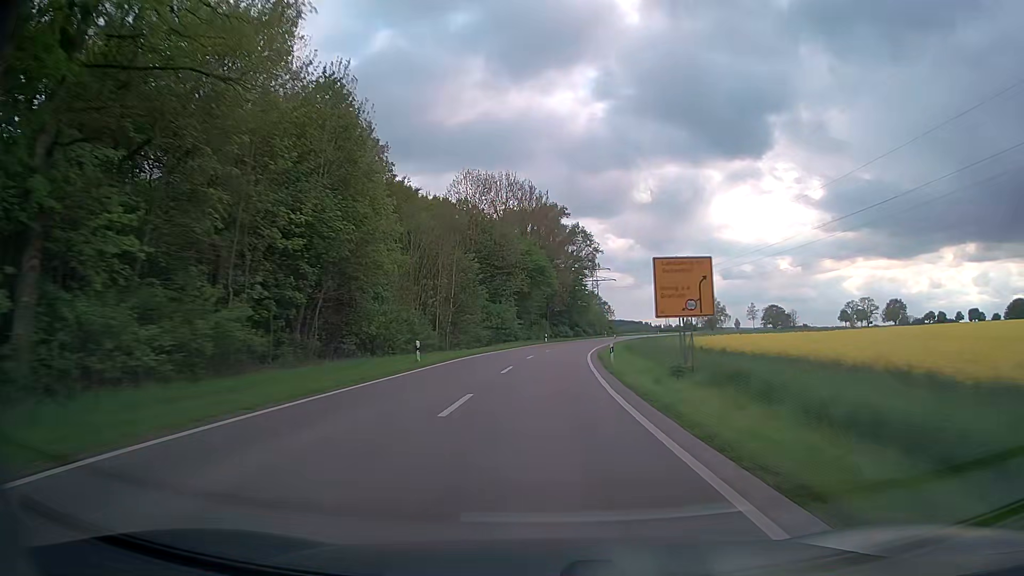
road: secondary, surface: asphalt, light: Day
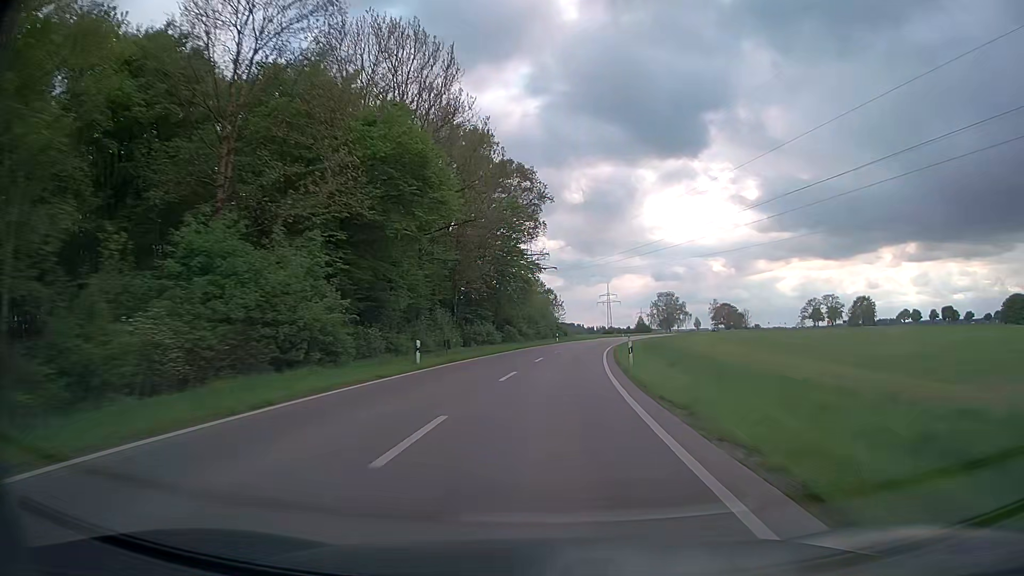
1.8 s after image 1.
(+2.2, +52.1) m; +5°
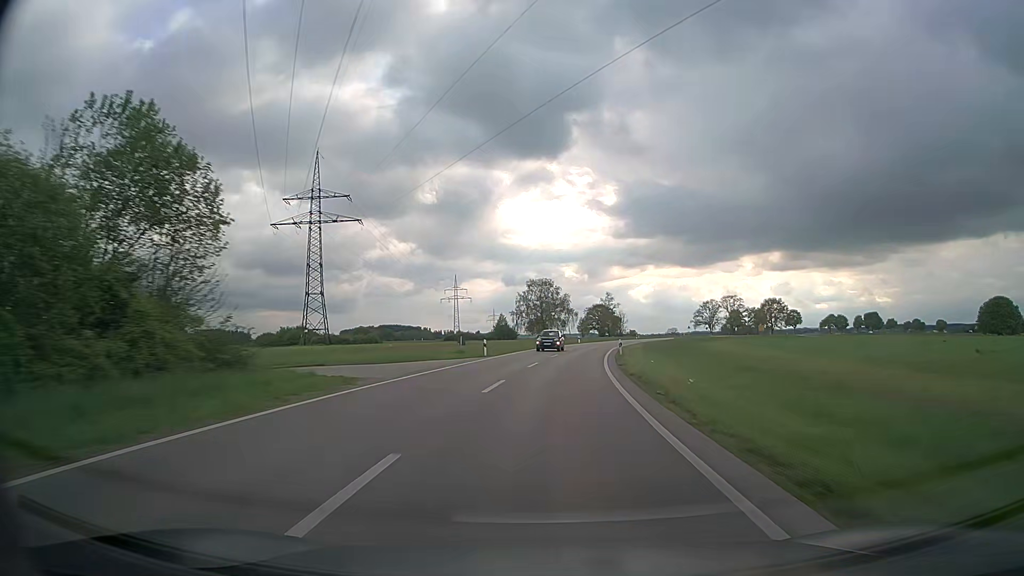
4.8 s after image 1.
(+9.4, +86.3) m; +13°
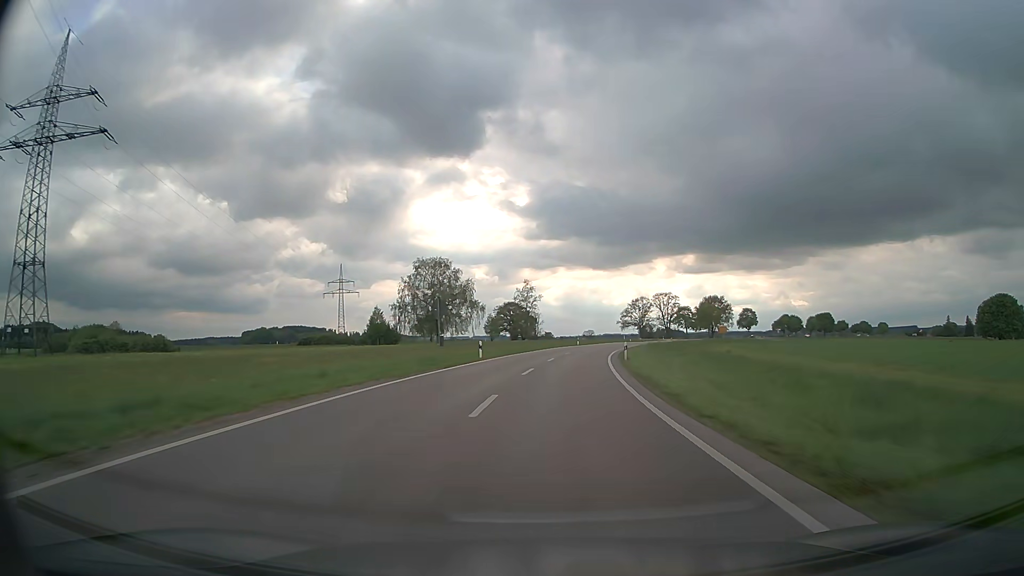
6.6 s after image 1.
(+3.1, +52.1) m; +7°
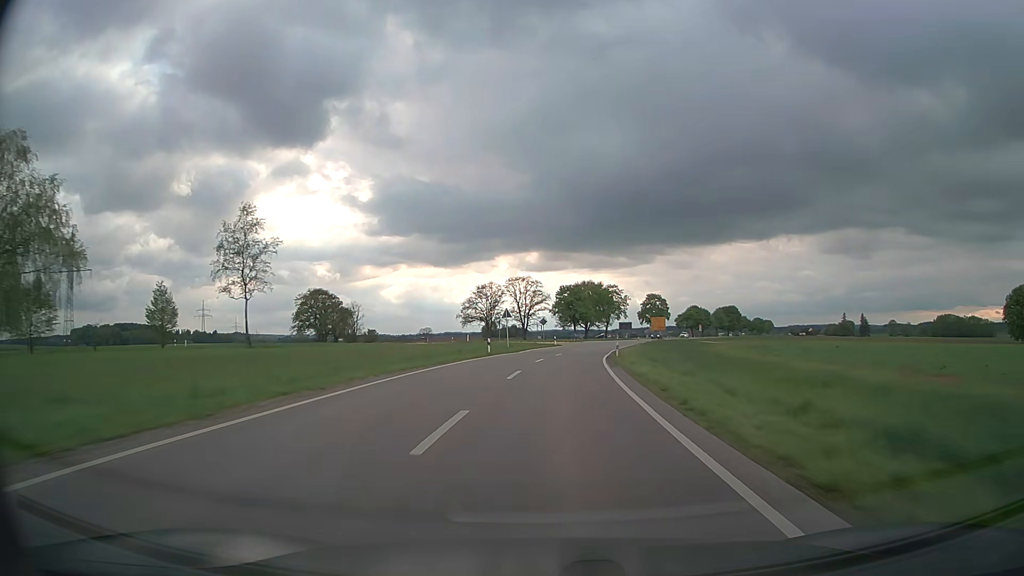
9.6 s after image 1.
(+10.6, +86.4) m; +13°
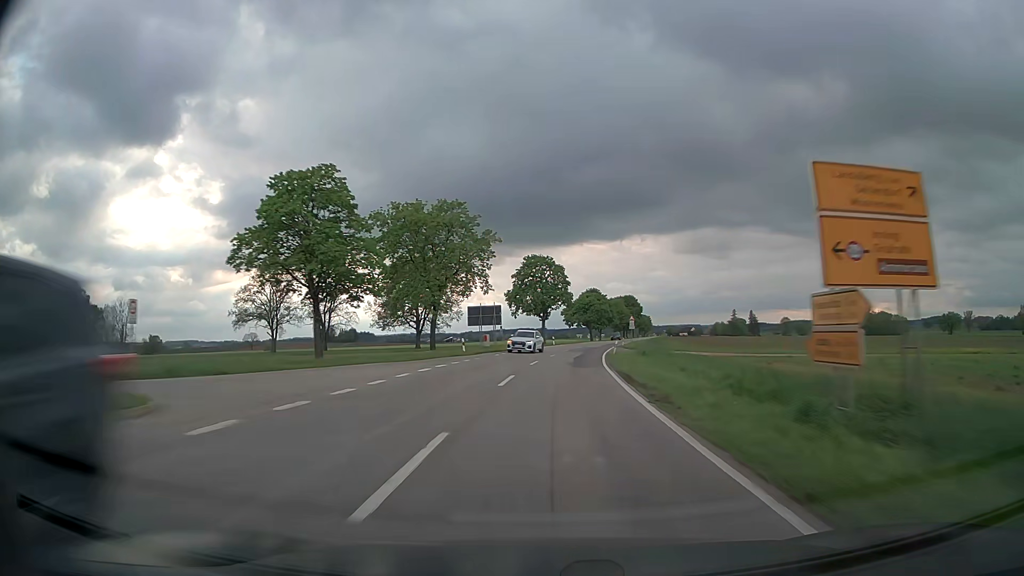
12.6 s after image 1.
(+10.2, +86.7) m; +13°
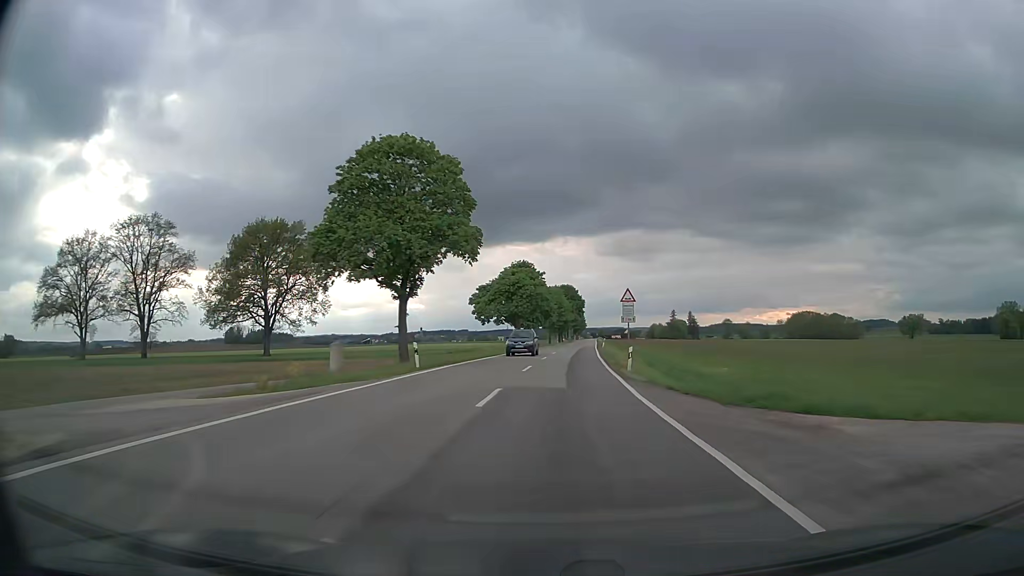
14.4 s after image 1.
(+3.1, +52.3) m; +7°
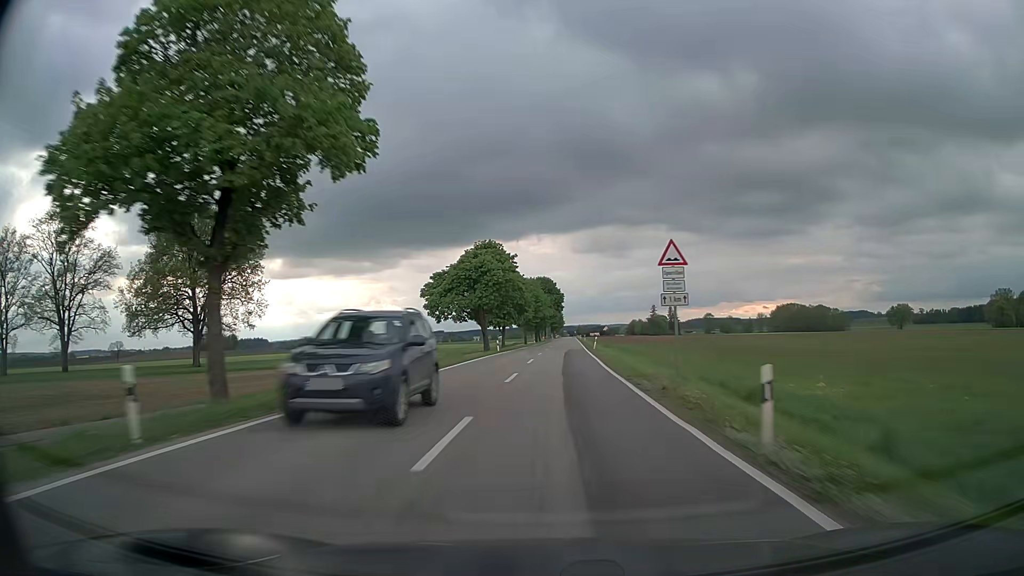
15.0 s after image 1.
(+0.3, +17.5) m; +2°
(0, +10) (0, +20) (+1, +30) (+1, +40) (+2, +50) (+2, +60) (+3, +70) (+3, +80) (+4, +90) (+5, +100) m
